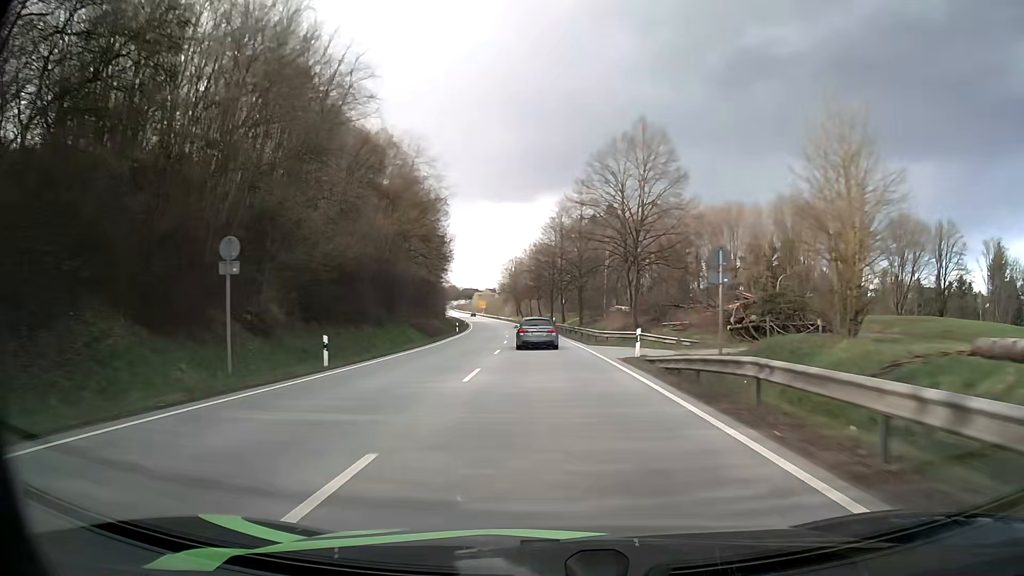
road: primary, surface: asphalt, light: Day
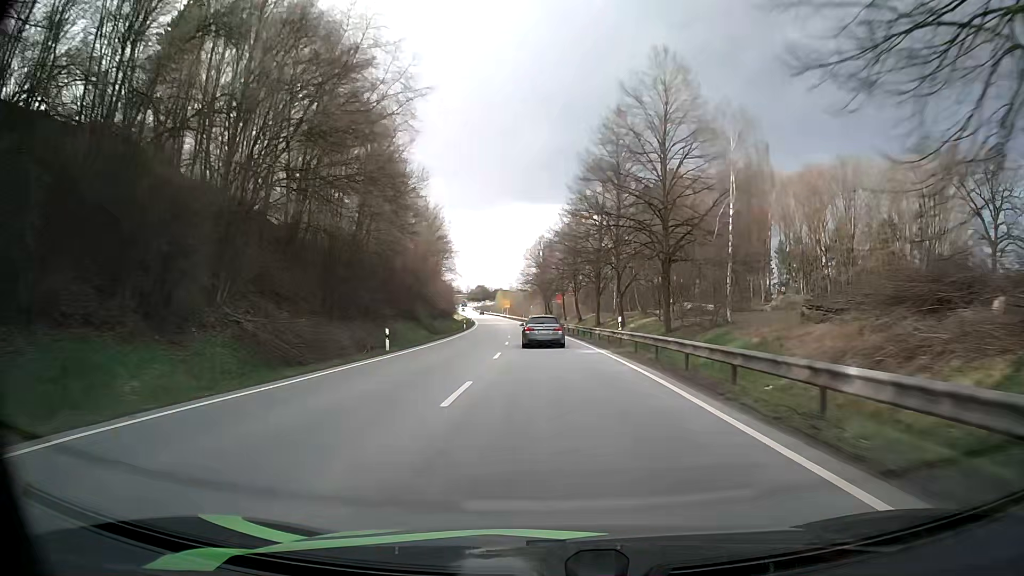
(-0.8, +40.7) m; -3°
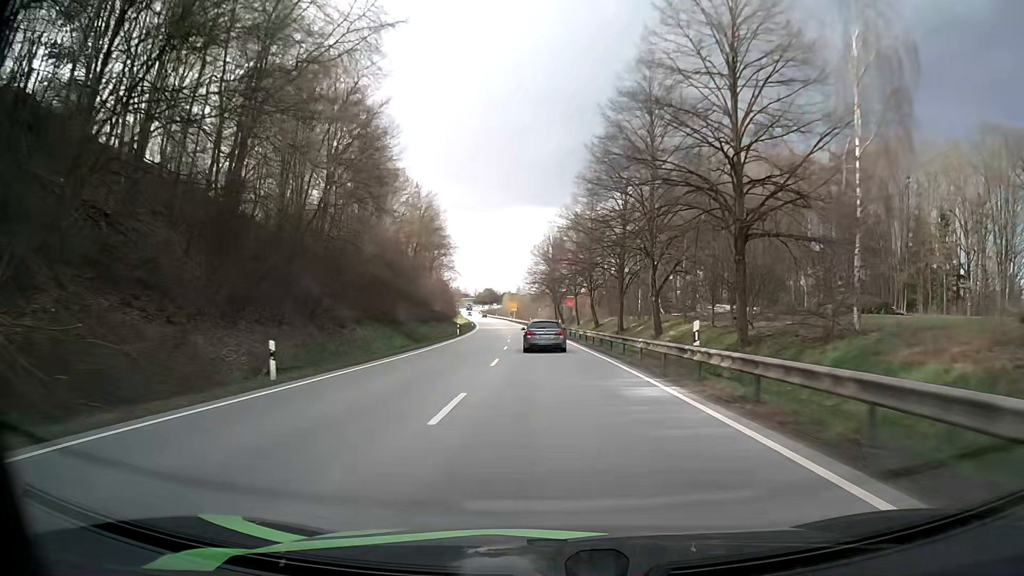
(-0.1, +13.4) m; -1°
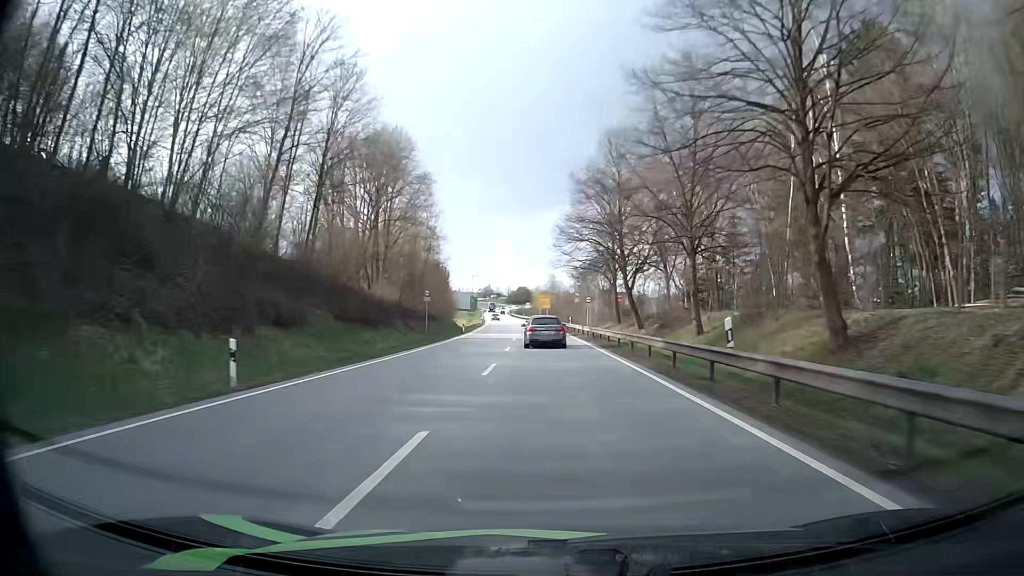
(-1.4, +52.8) m; -3°
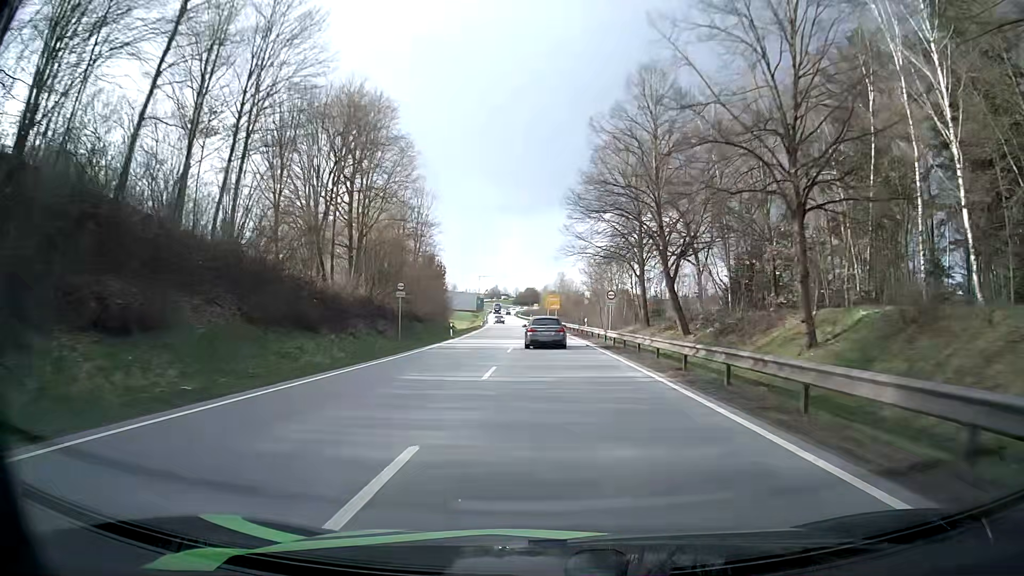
(-0.1, +13.0) m; -1°
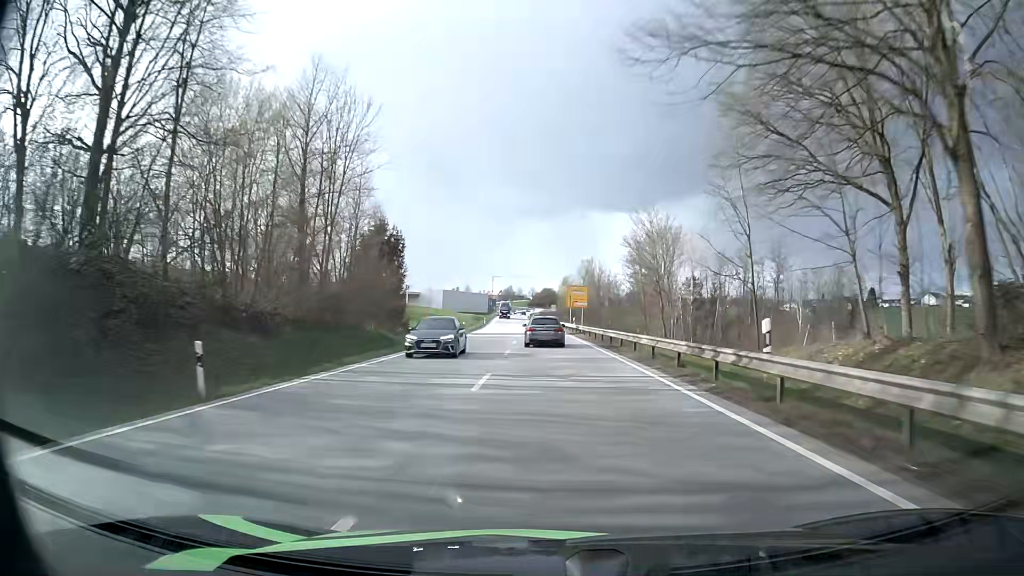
(-0.5, +38.7) m; -1°
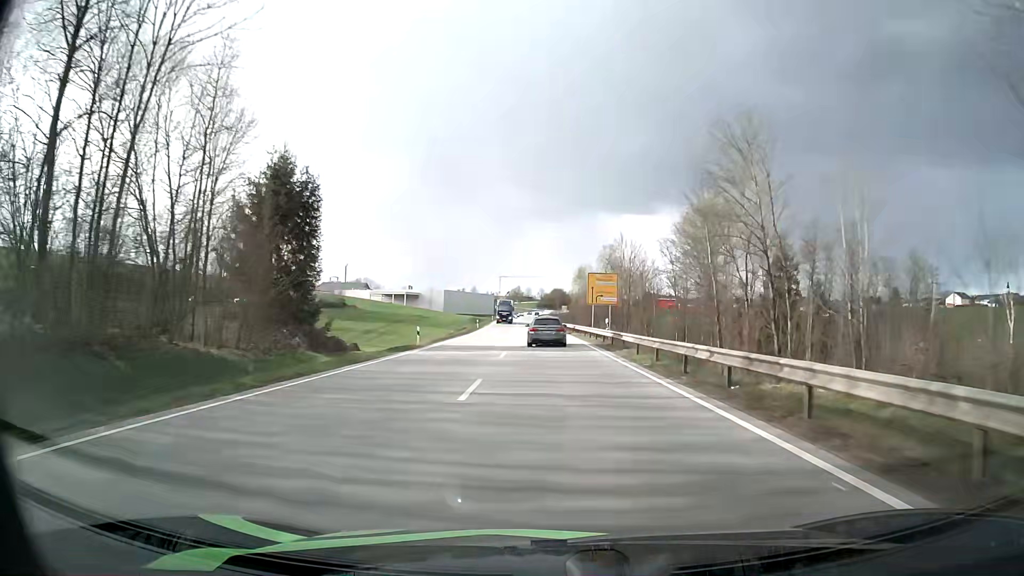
(-0.4, +25.5) m; -1°
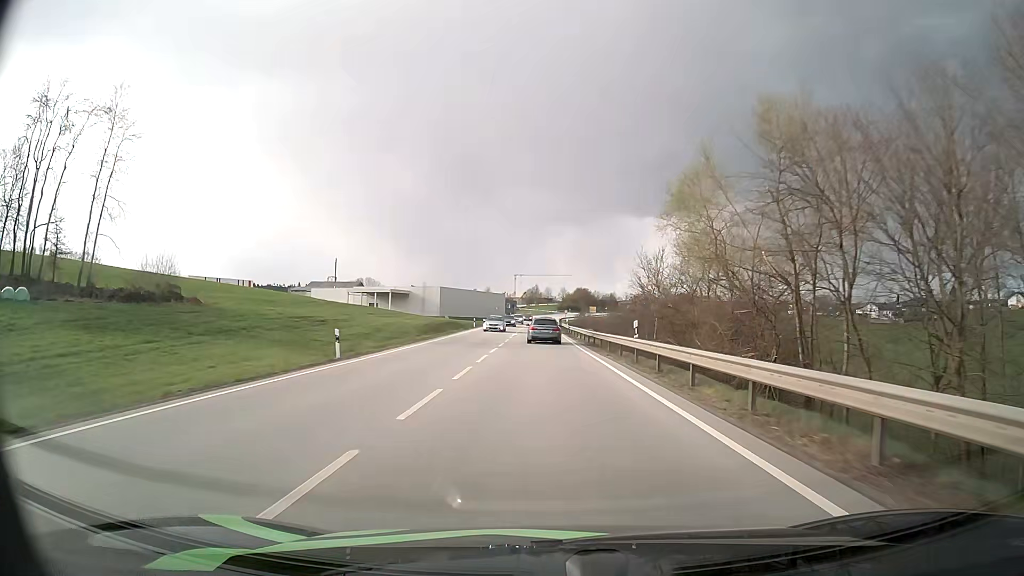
(-0.8, +63.2) m; -2°
(0, +10) (0, +20) (0, +30) (0, +40) (-1, +50) (-1, +60) (-1, +70) (-1, +80) (-1, +90) (-1, +100) m
